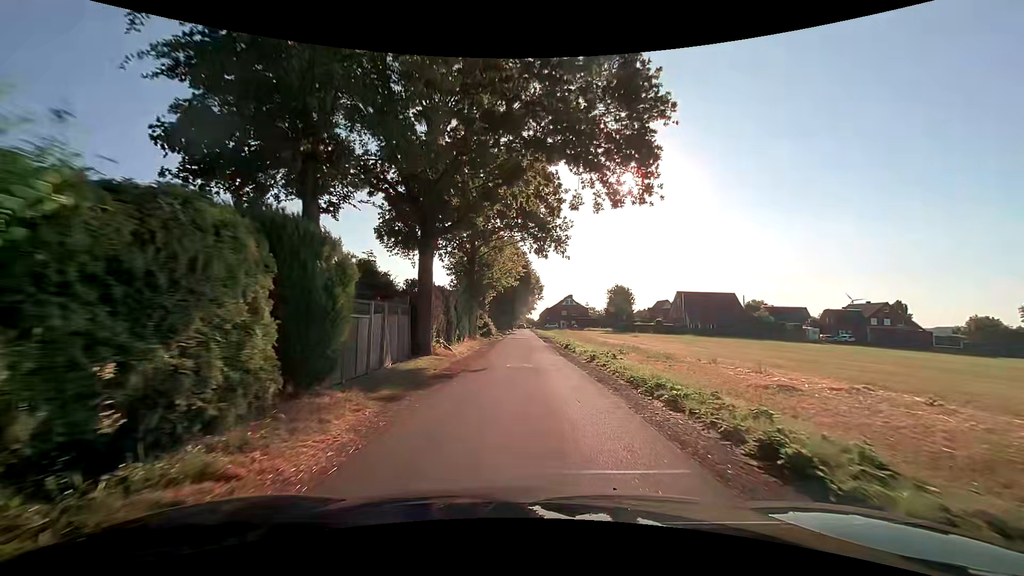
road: residential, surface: asphalt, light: Day
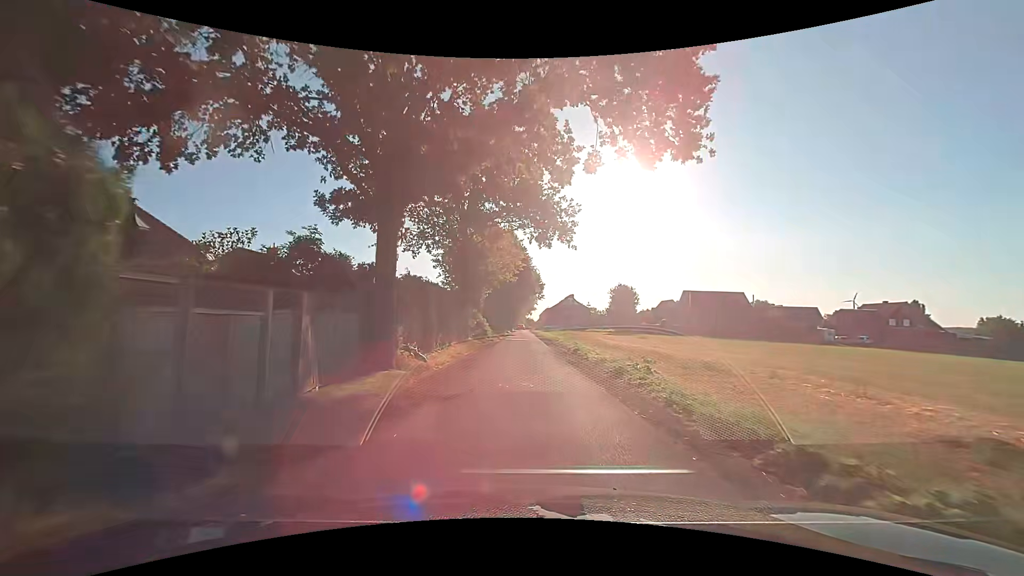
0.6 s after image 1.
(0.0, +5.3) m; 0°
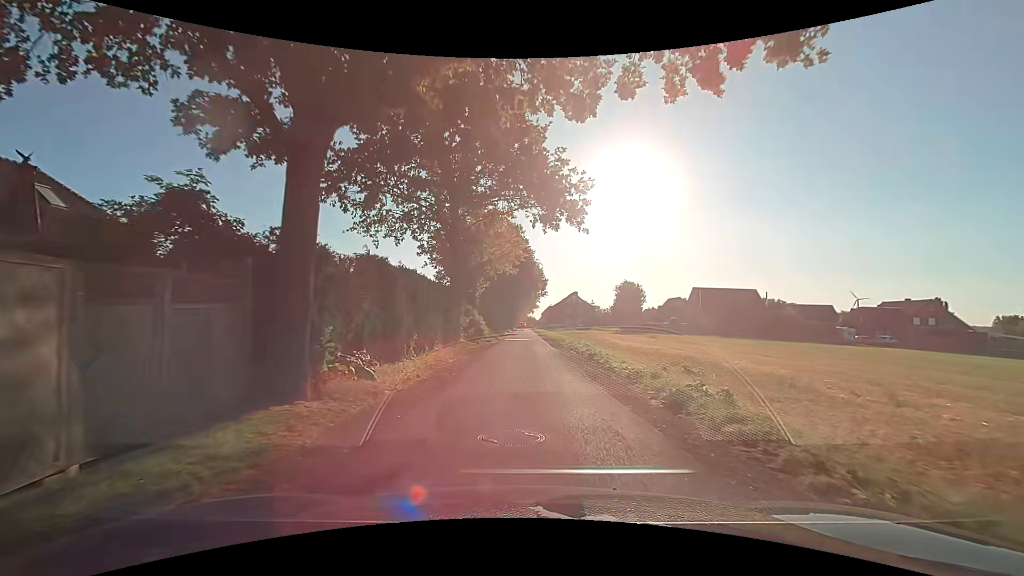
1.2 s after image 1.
(0.0, +5.3) m; 0°
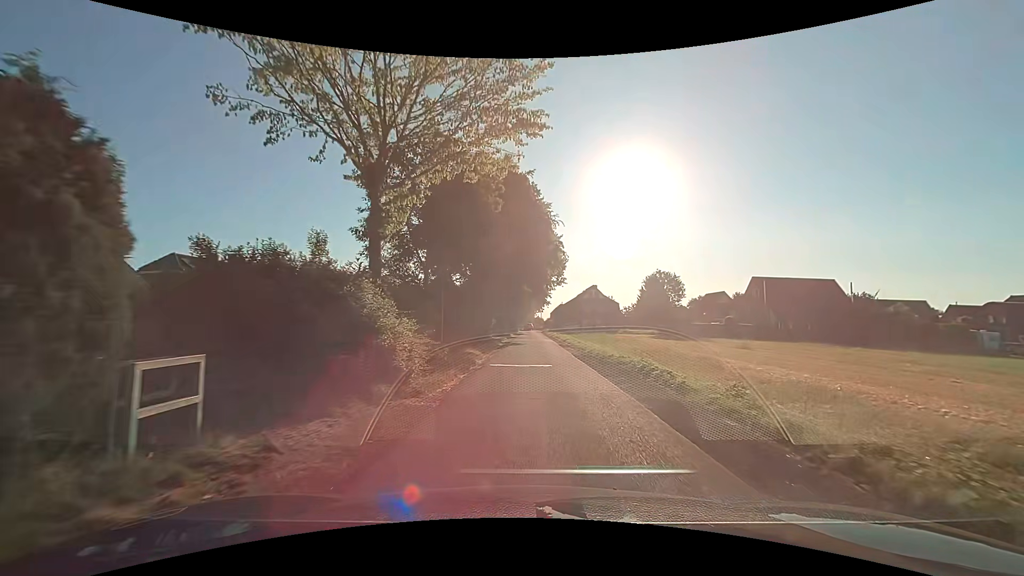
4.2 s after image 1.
(-0.5, +25.8) m; -1°
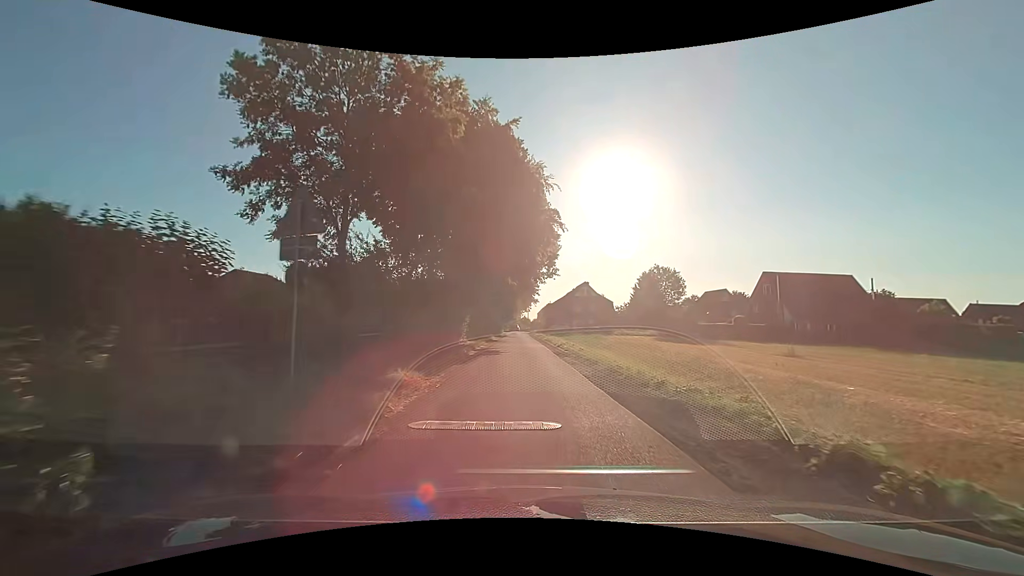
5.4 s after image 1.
(+0.2, +9.7) m; +2°
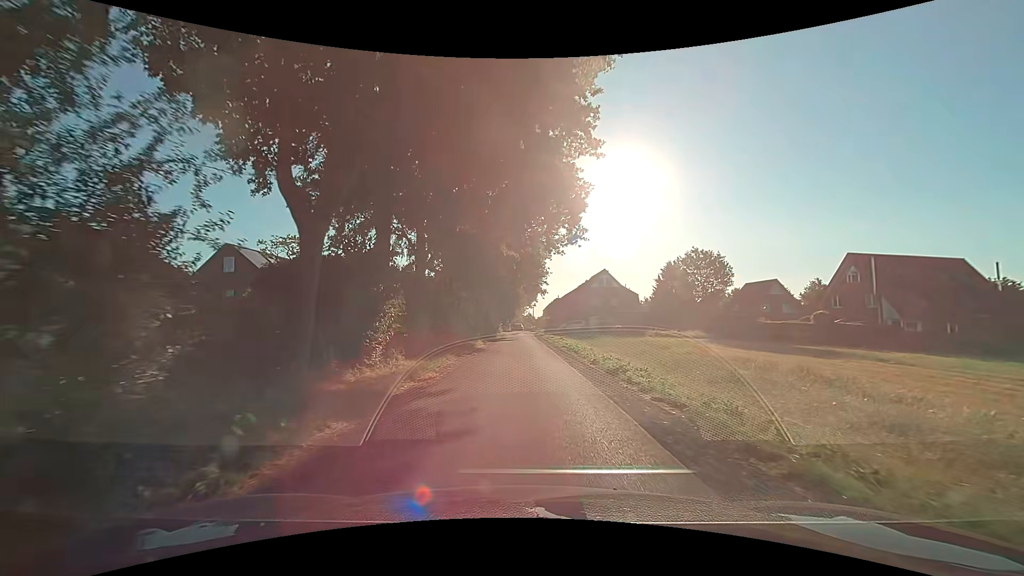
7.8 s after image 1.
(0.0, +18.7) m; 0°
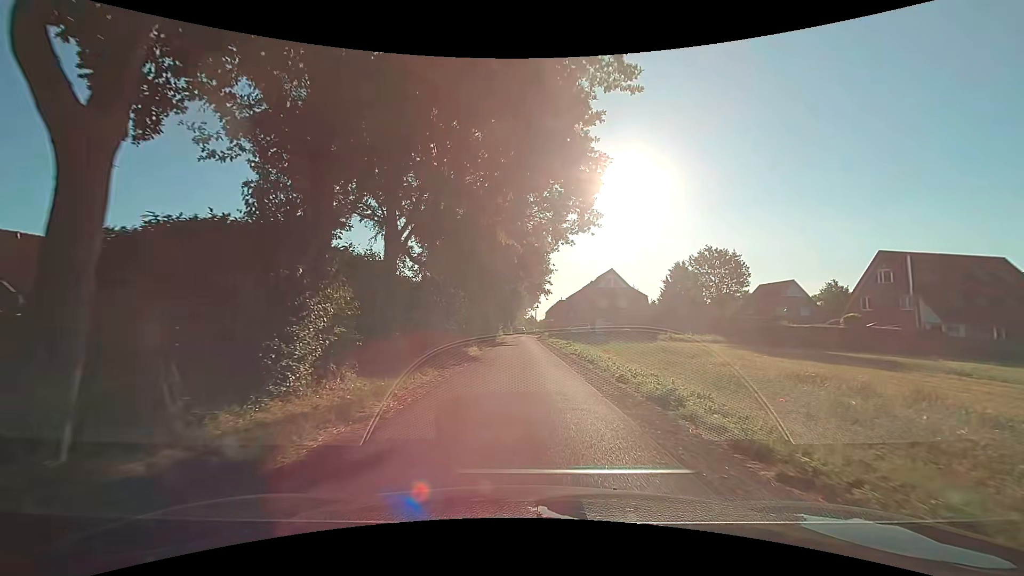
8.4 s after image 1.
(0.0, +4.6) m; -1°
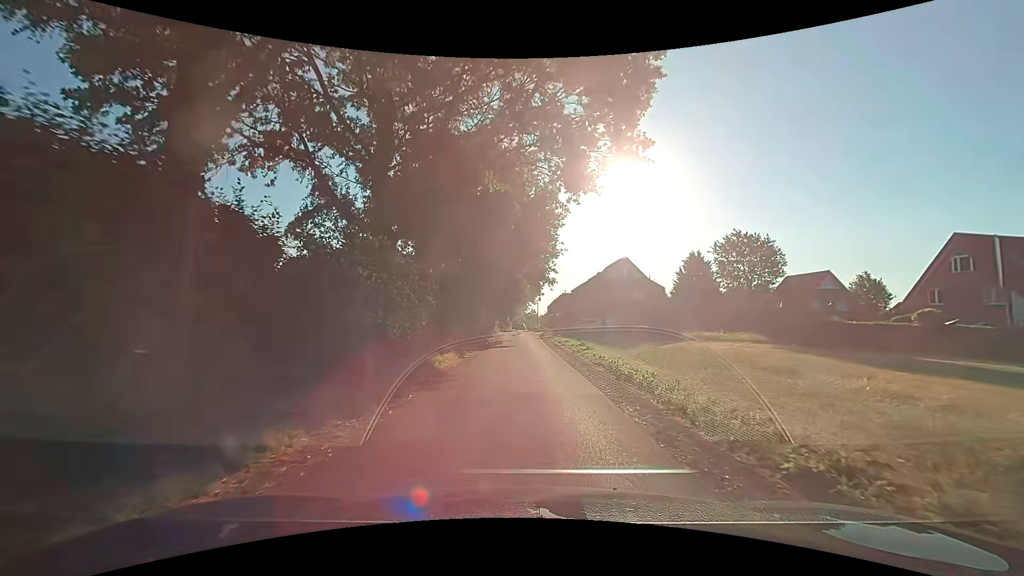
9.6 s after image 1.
(+0.1, +9.0) m; 0°
